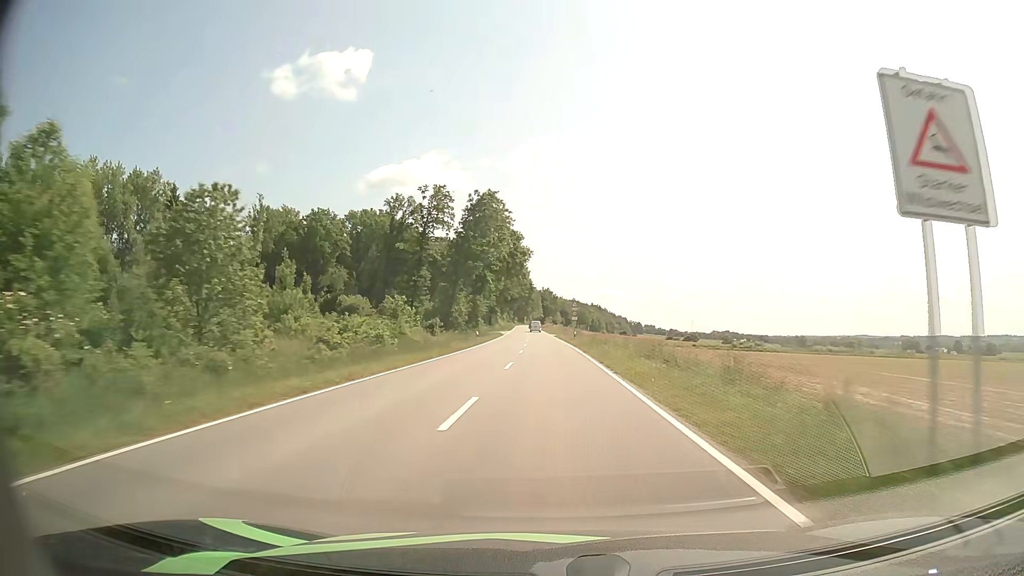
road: tertiary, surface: asphalt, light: Day
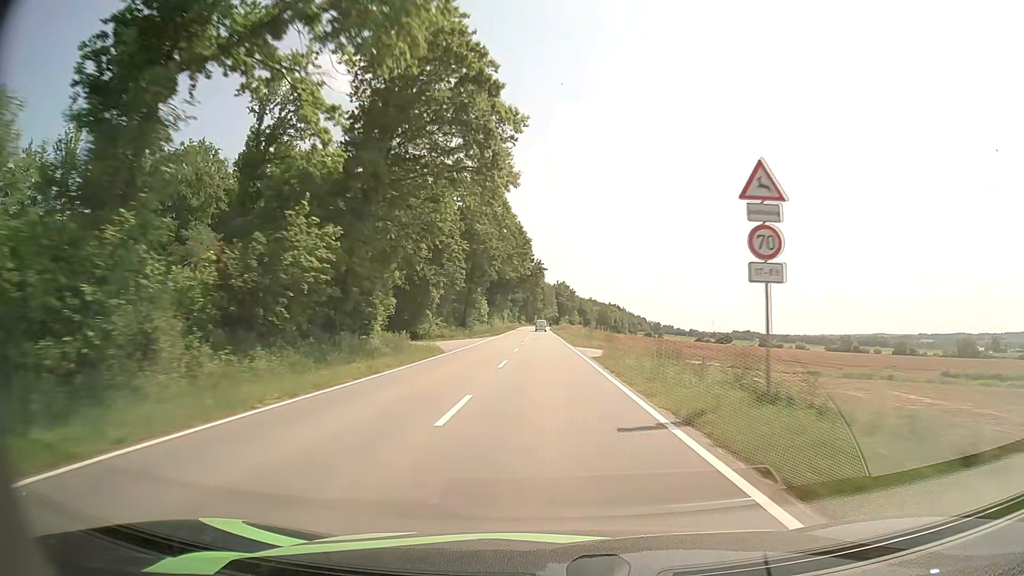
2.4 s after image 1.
(-0.6, +61.9) m; -1°
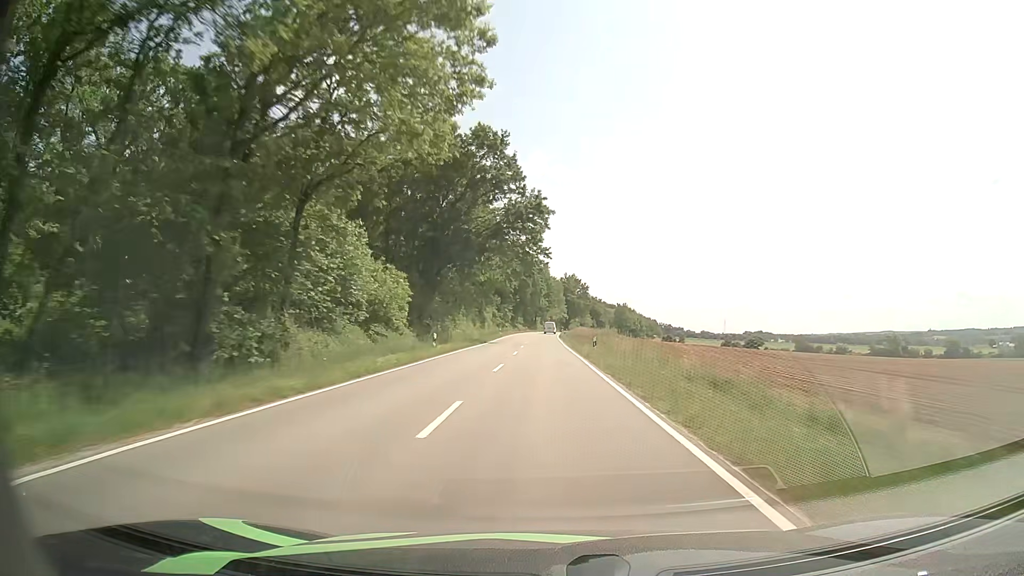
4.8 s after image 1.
(-0.5, +63.4) m; 0°
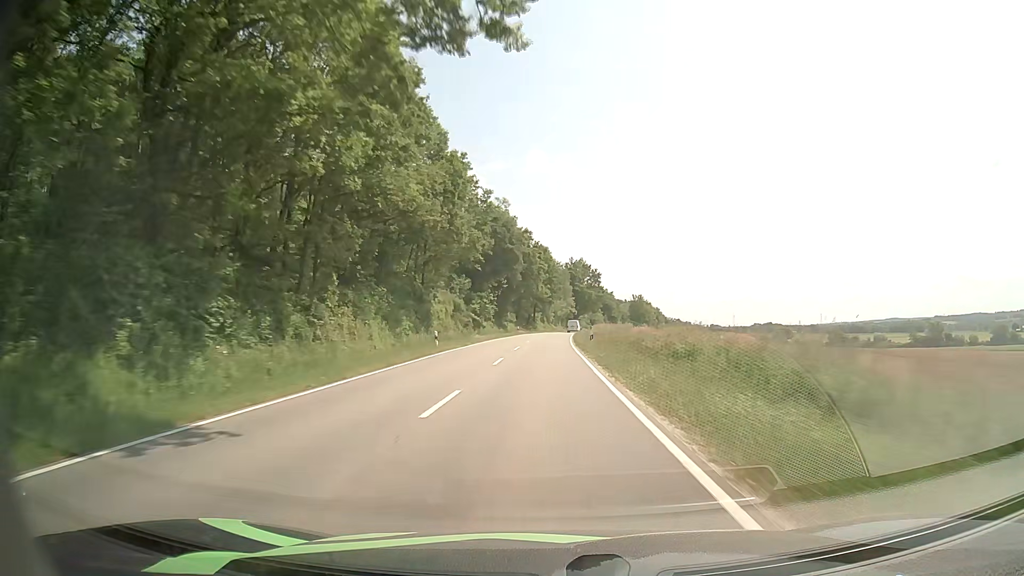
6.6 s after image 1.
(-0.1, +48.1) m; 0°
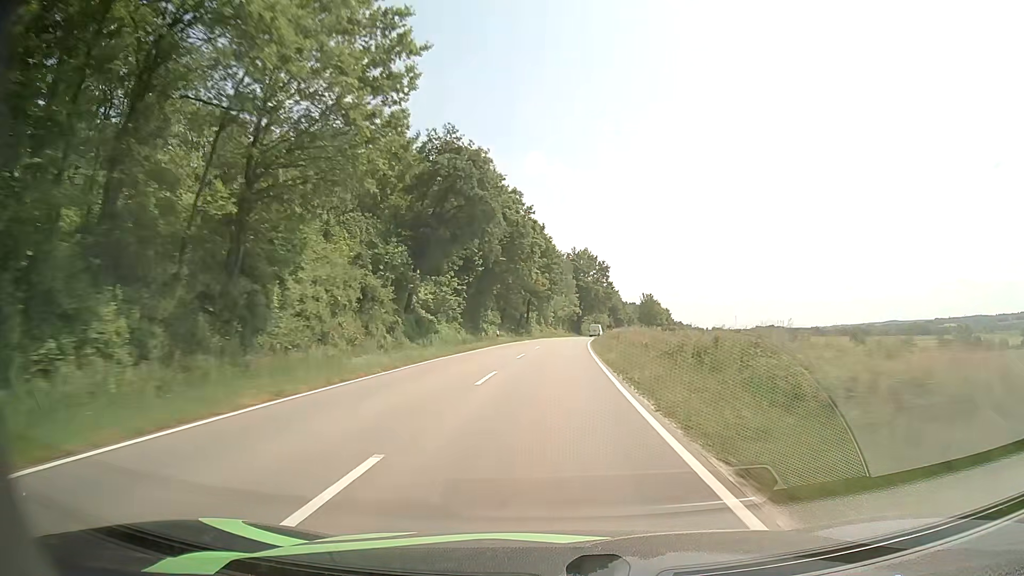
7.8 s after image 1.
(0.0, +32.0) m; 0°
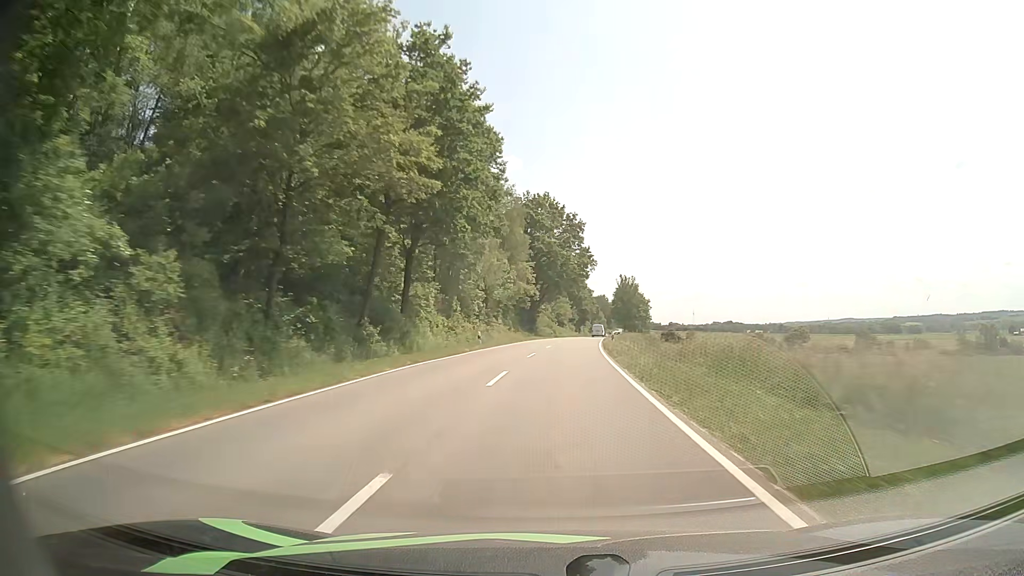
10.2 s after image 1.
(+2.1, +62.4) m; +4°
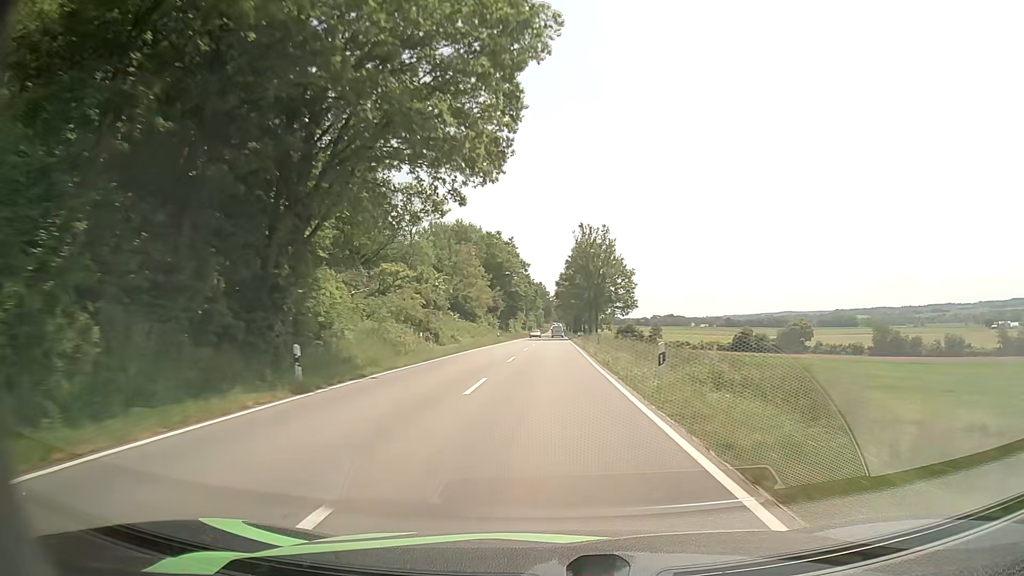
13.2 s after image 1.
(+4.6, +75.5) m; +6°
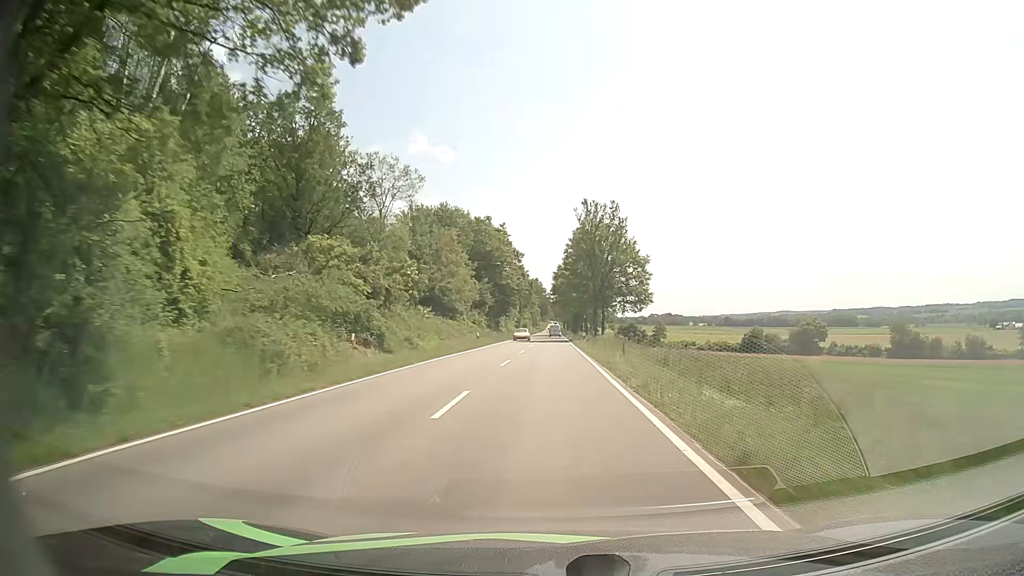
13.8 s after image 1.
(0.0, +15.0) m; 0°
(0, +10) (0, +20) (0, +30) (0, +40) (0, +50) (0, +60) (+1, +70) (+1, +80) (+1, +90) (+1, +100) m
